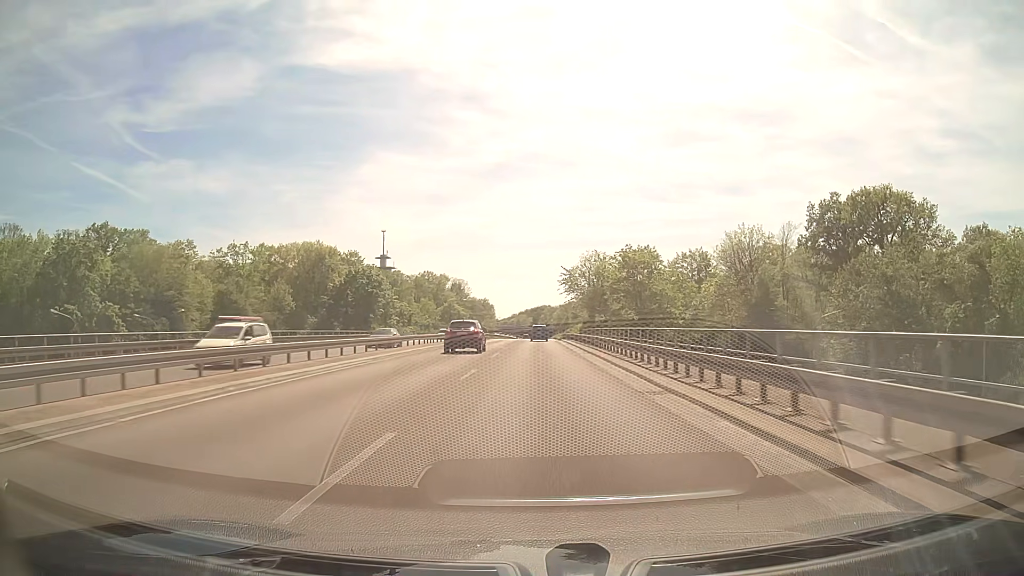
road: trunk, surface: asphalt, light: Day
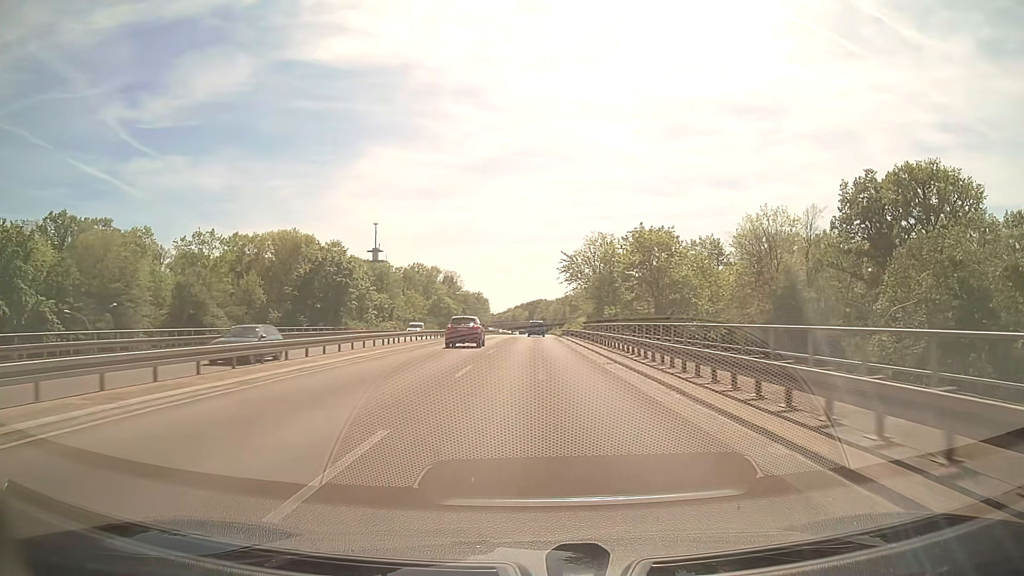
(0.0, +12.0) m; 0°
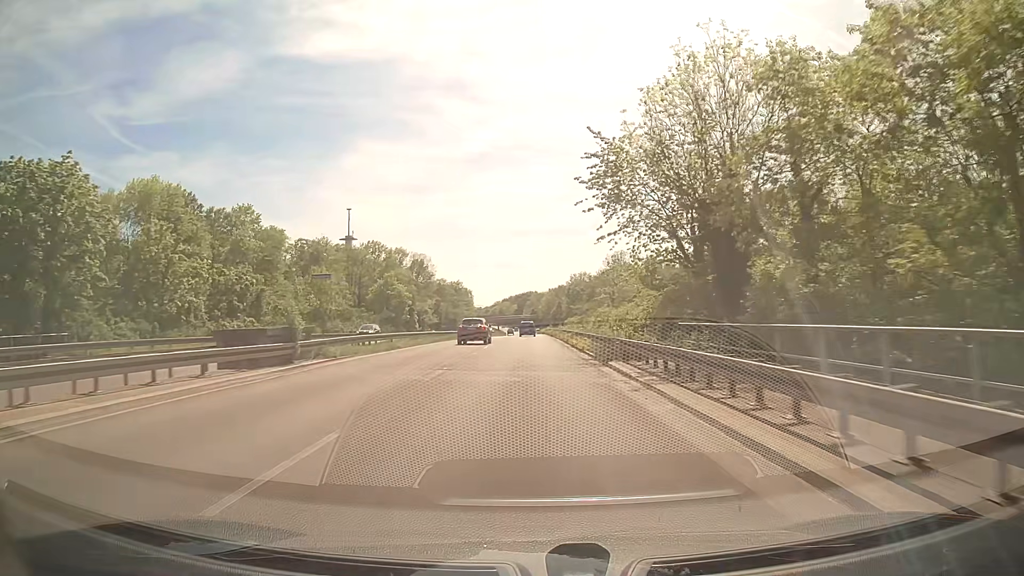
(+0.5, +48.2) m; +1°
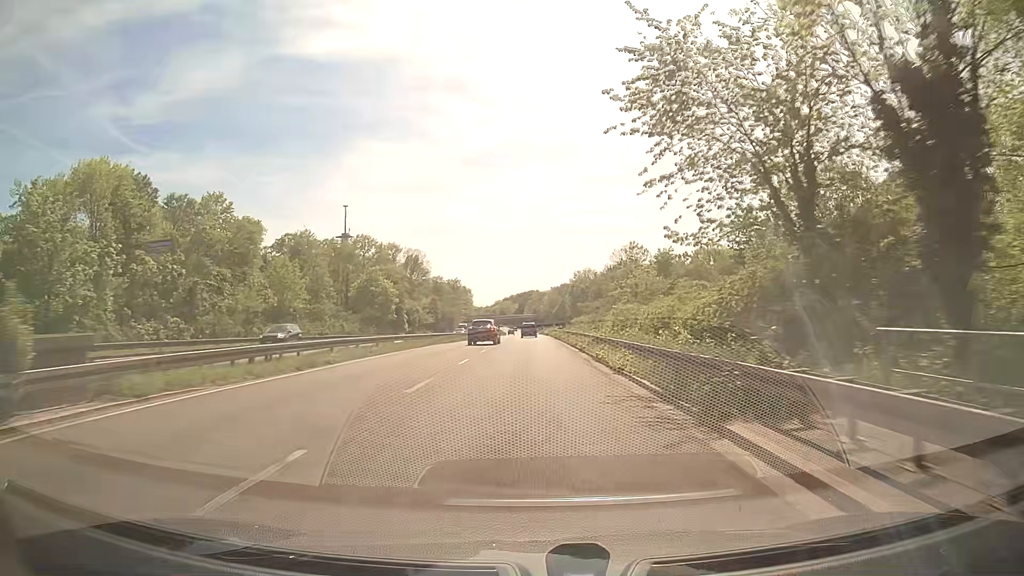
(0.0, +12.1) m; 0°
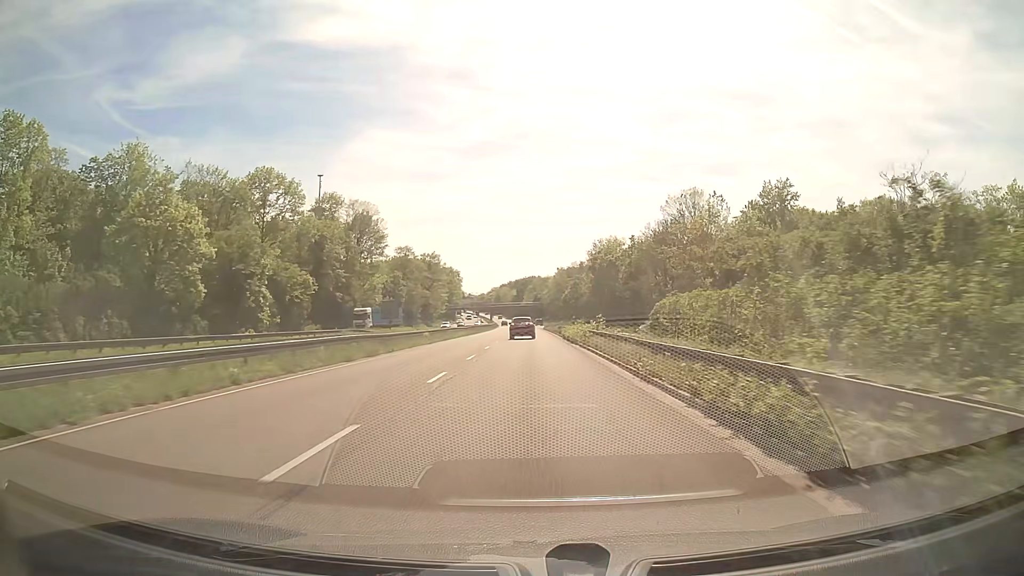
(-0.2, +61.1) m; 0°
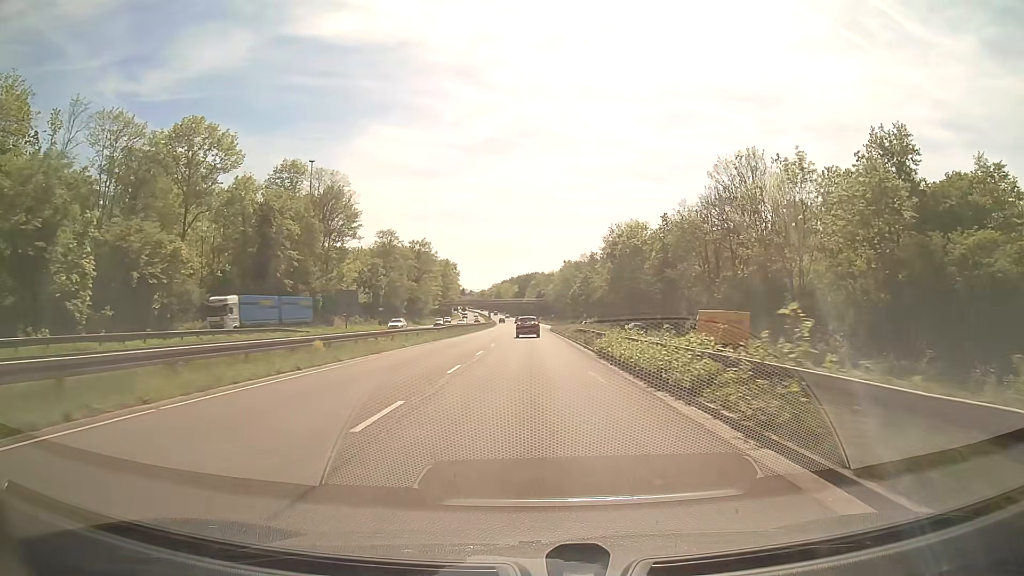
(0.0, +24.3) m; 0°
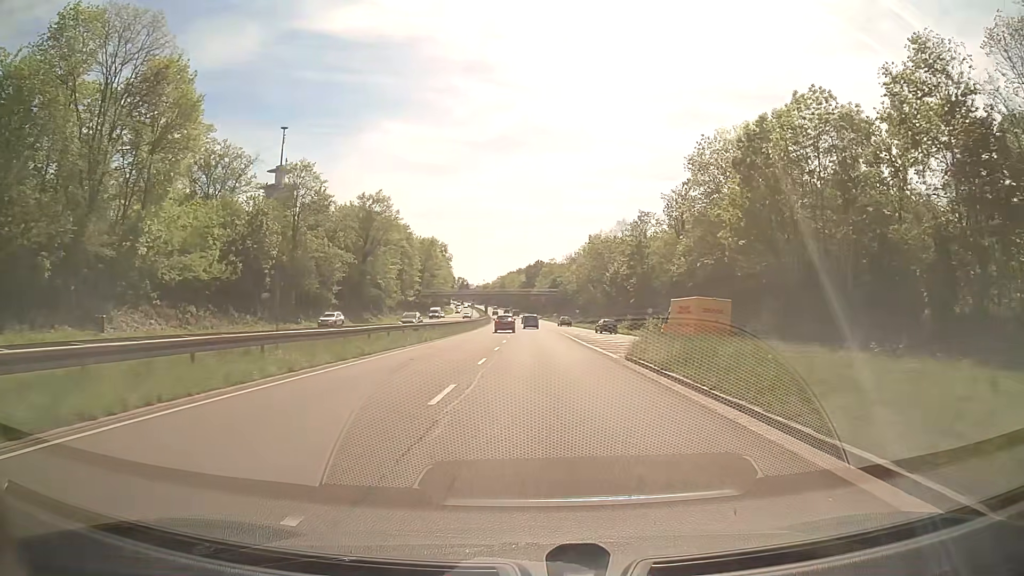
(-0.5, +60.2) m; -1°
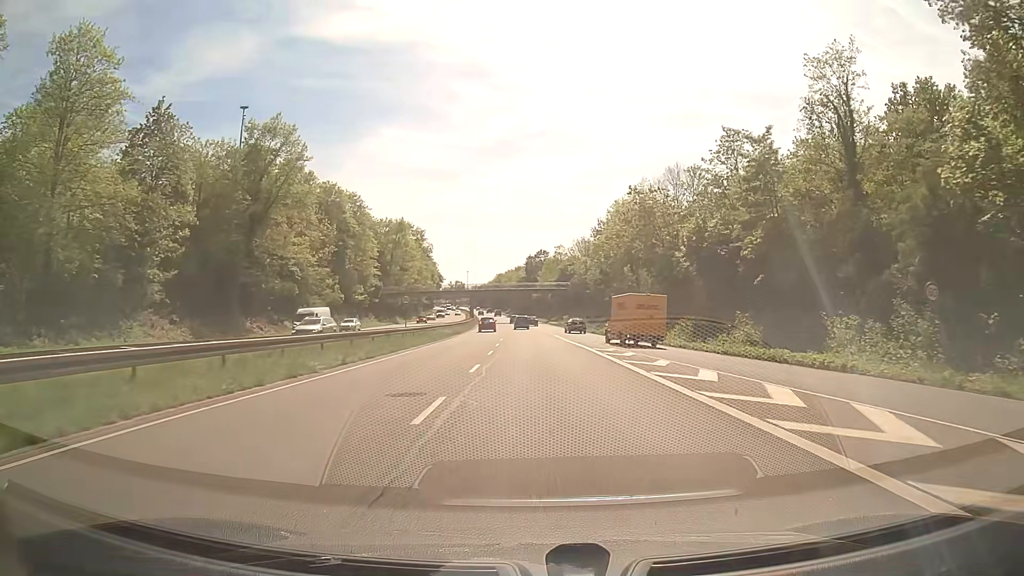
(-0.1, +46.4) m; 0°
(0, +10) (0, +20) (0, +30) (0, +40) (0, +50) (0, +60) (-1, +70) (-1, +80) (-1, +90) (-2, +100) m
